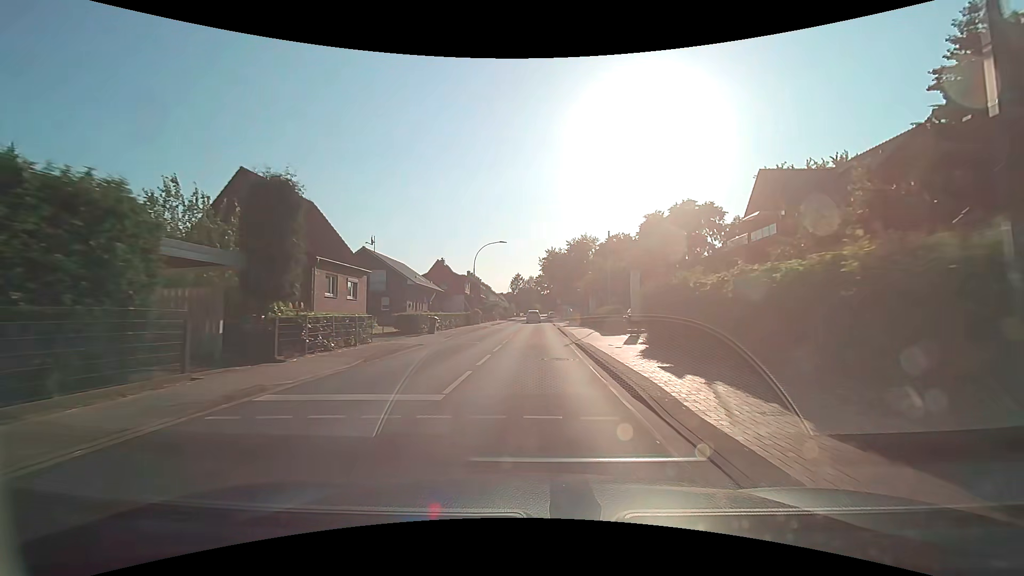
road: secondary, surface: asphalt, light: Day
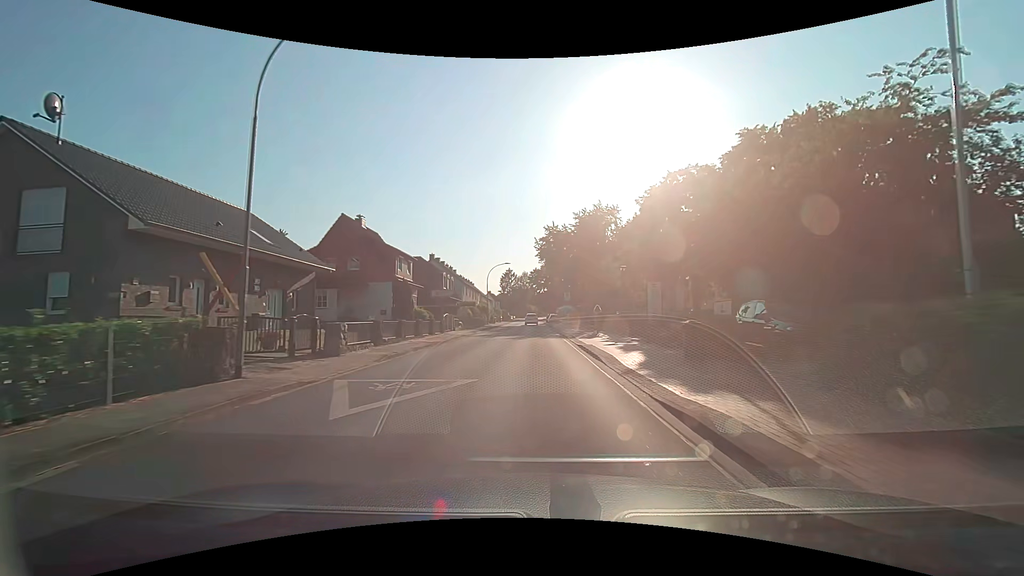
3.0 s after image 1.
(+0.1, +35.7) m; +1°
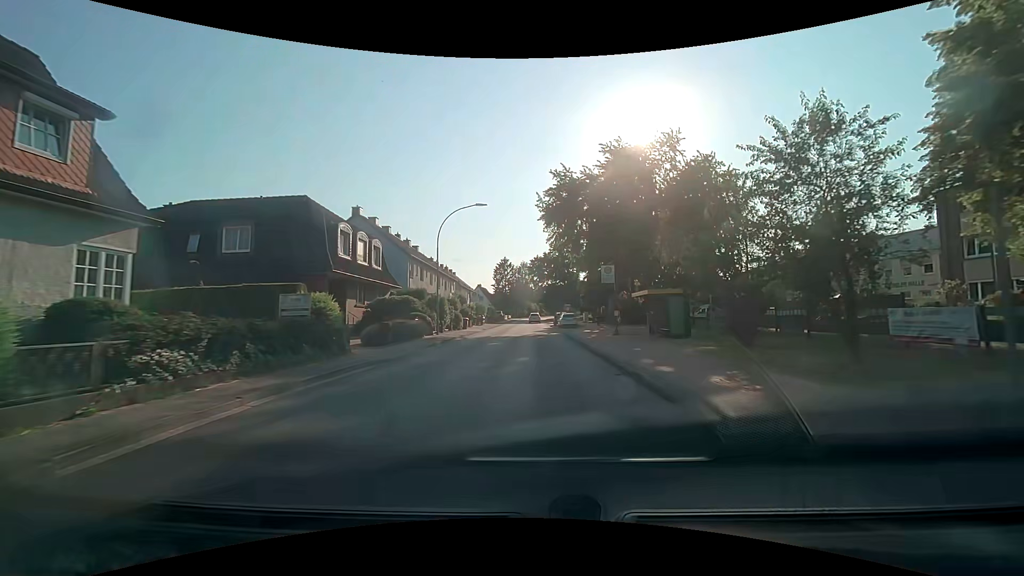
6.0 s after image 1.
(-0.2, +33.1) m; 0°
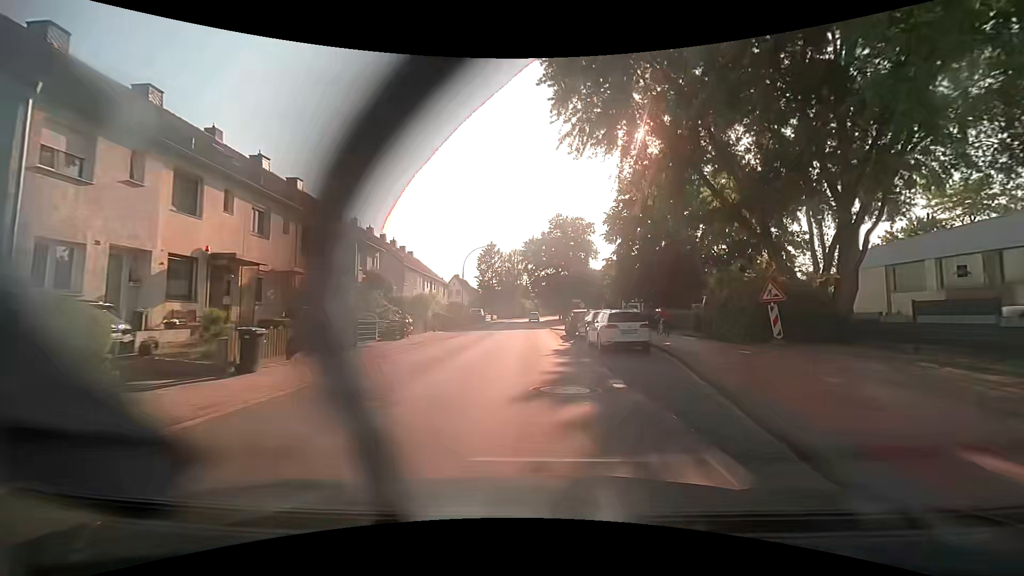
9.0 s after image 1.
(+0.1, +32.4) m; 0°
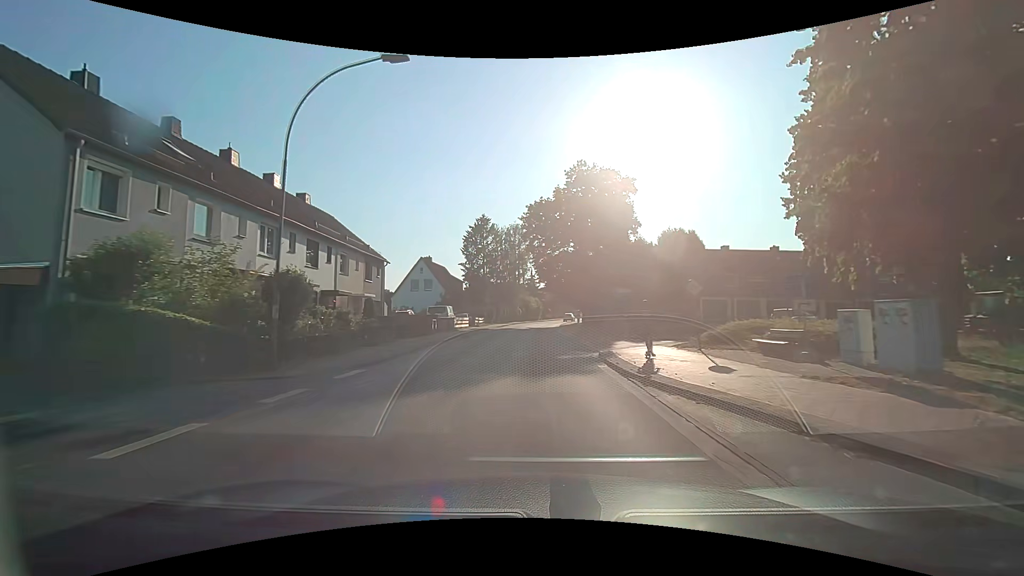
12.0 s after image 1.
(-0.2, +34.2) m; -1°
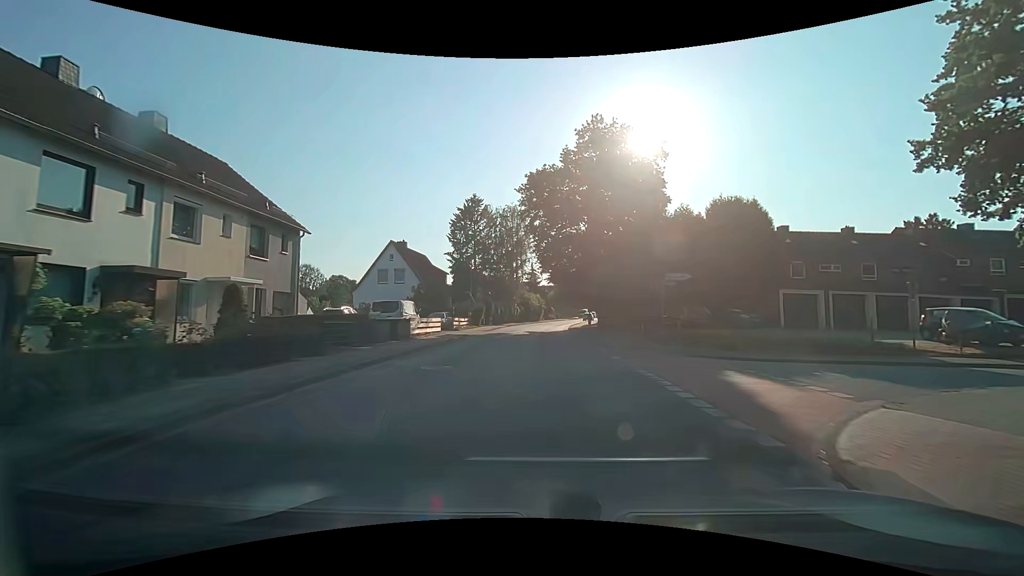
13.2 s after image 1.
(0.0, +14.3) m; 0°
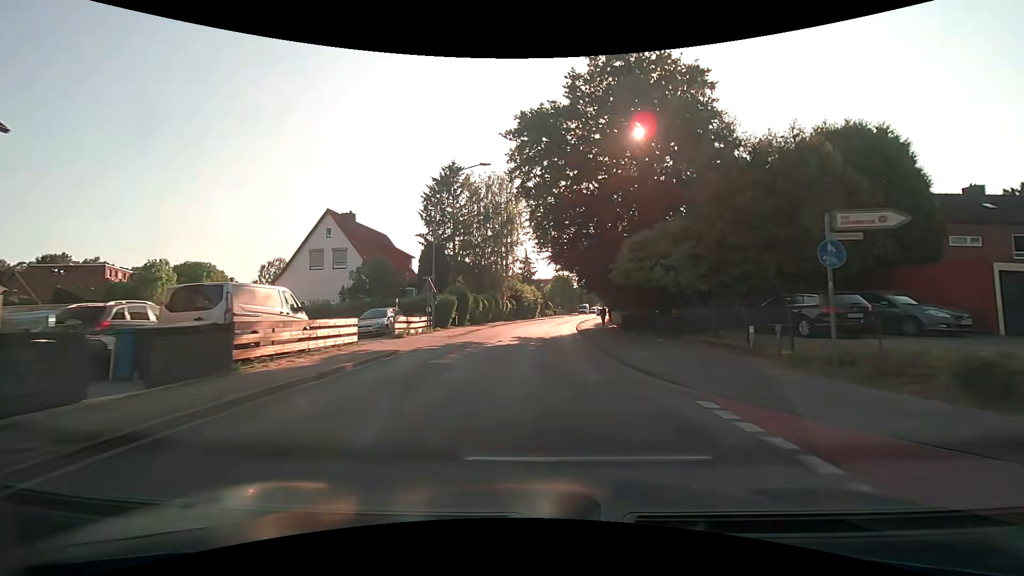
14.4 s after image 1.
(+0.1, +14.5) m; +1°
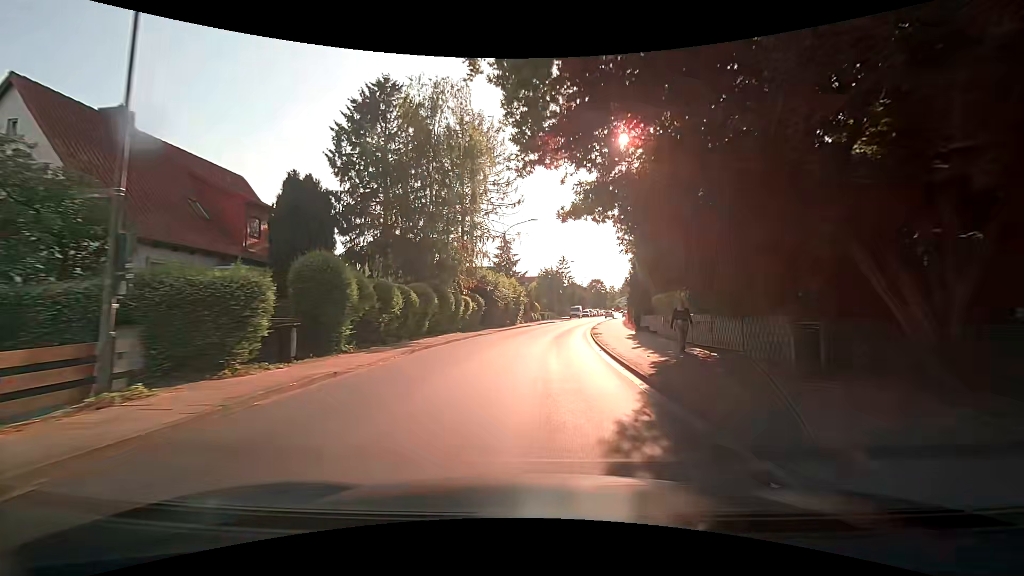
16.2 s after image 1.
(+0.1, +21.6) m; +1°
